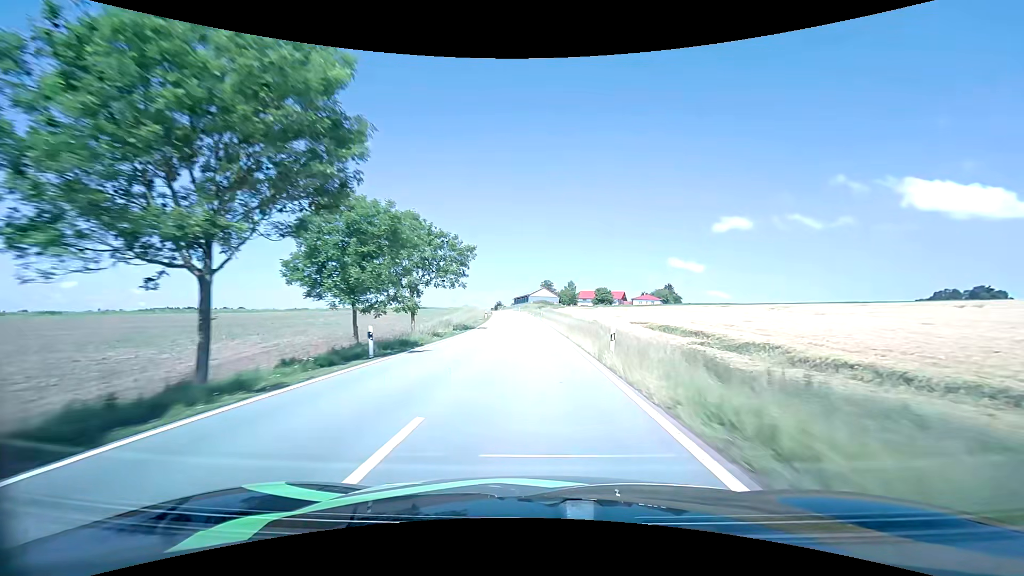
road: tertiary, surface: asphalt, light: Day
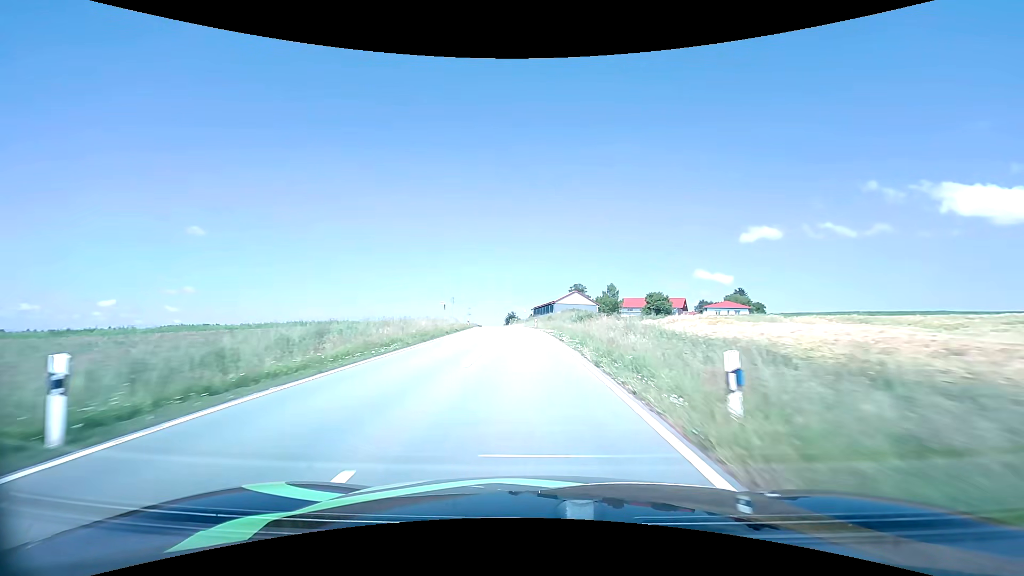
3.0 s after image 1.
(-1.3, +63.6) m; -3°
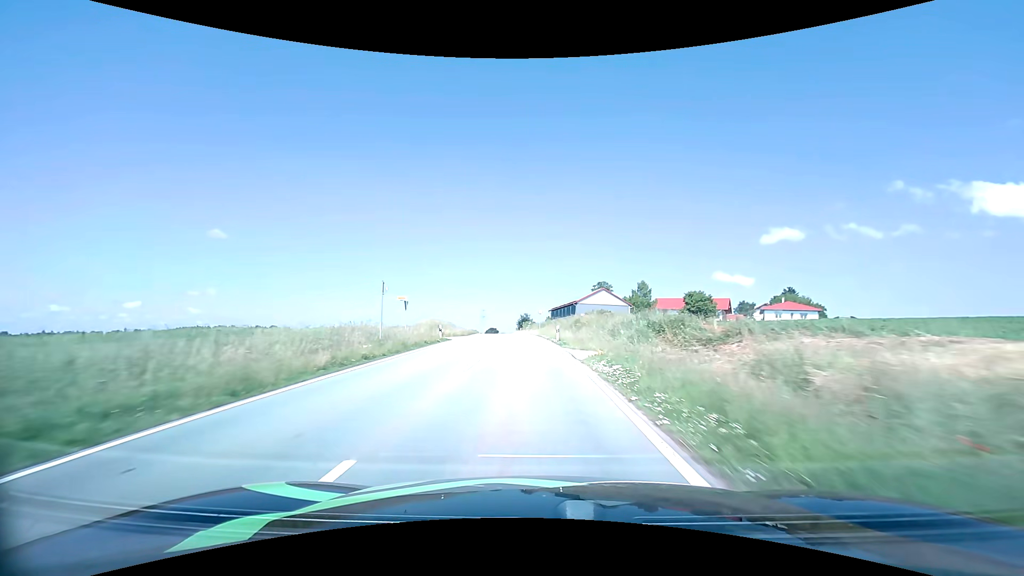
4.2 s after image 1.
(-0.4, +24.6) m; -2°
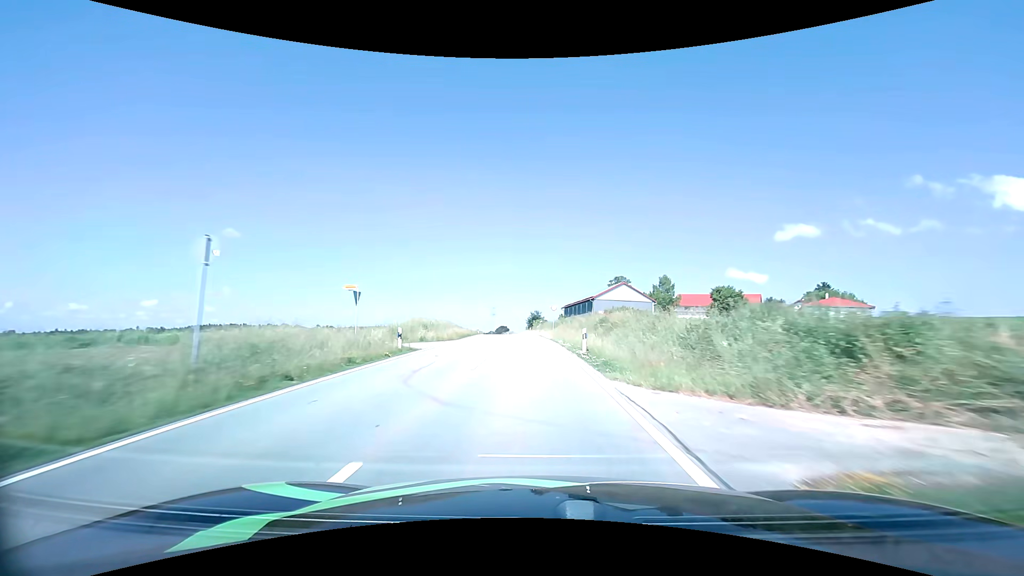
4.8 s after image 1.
(-0.1, +12.2) m; -1°
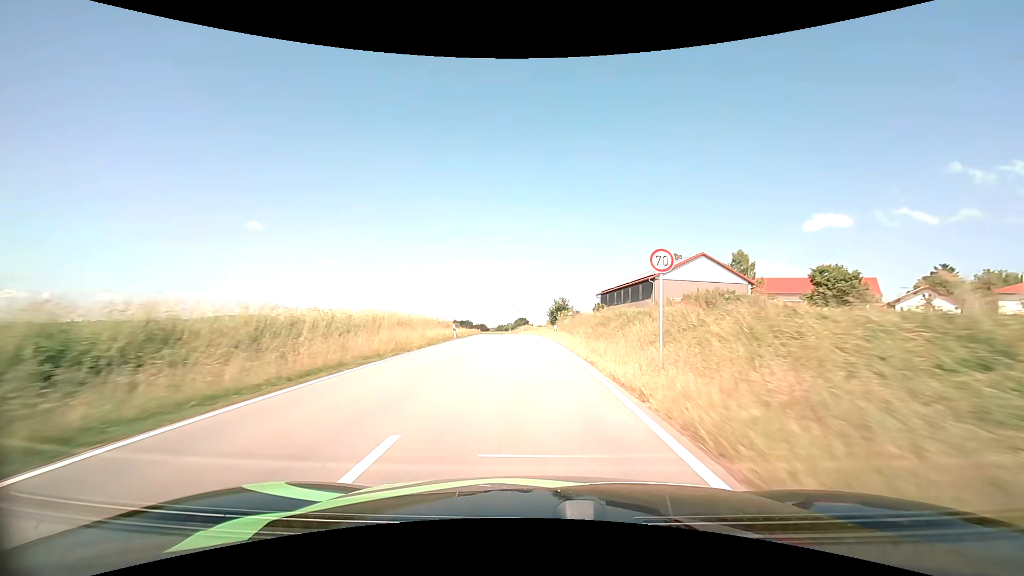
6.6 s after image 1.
(-0.9, +36.3) m; -3°
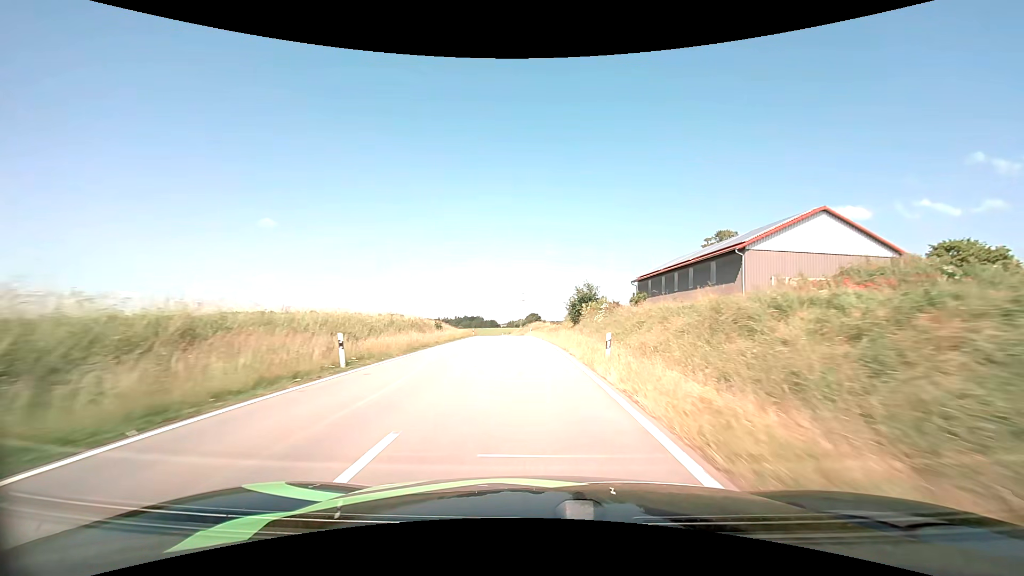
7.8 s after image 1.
(-0.2, +24.1) m; -1°
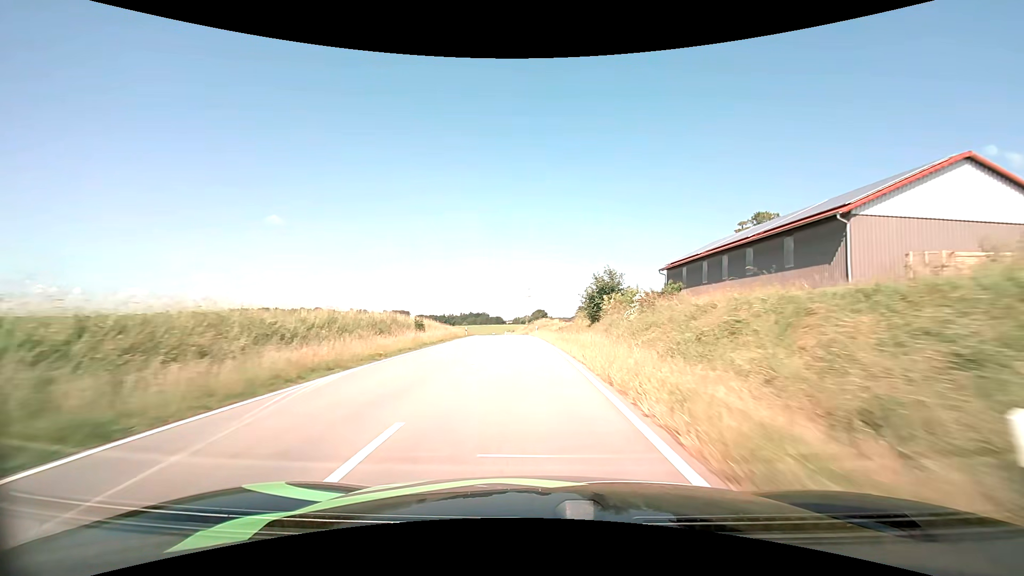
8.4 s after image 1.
(-0.1, +12.2) m; -1°
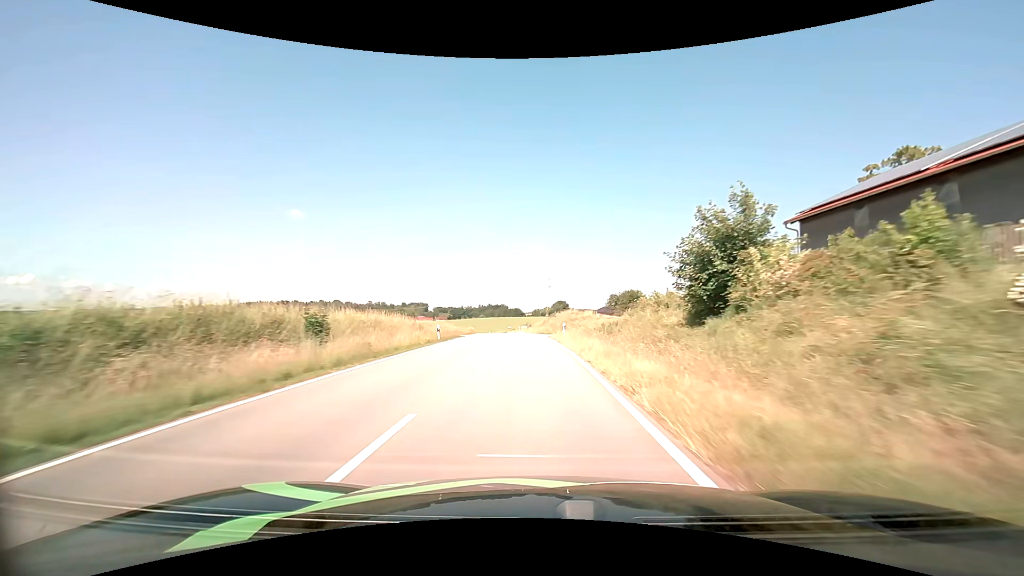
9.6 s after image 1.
(-0.5, +24.6) m; -2°
